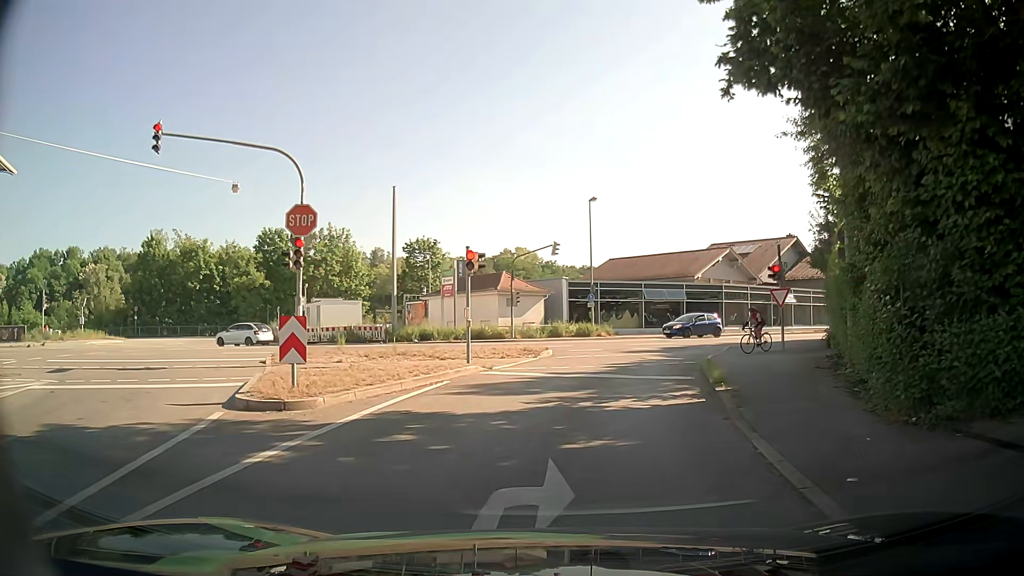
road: tertiary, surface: asphalt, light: Day
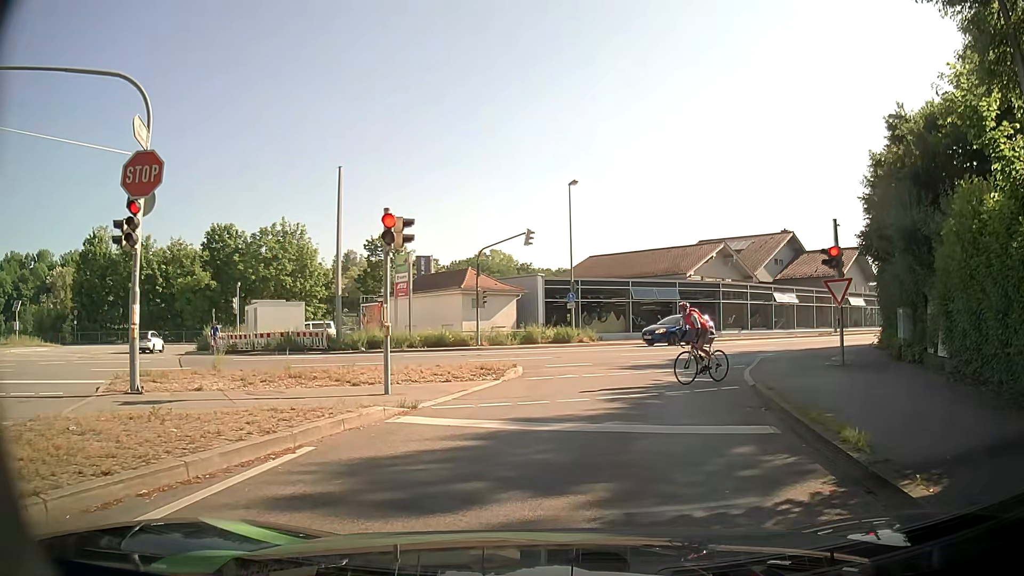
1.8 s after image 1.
(+0.1, +6.8) m; +2°
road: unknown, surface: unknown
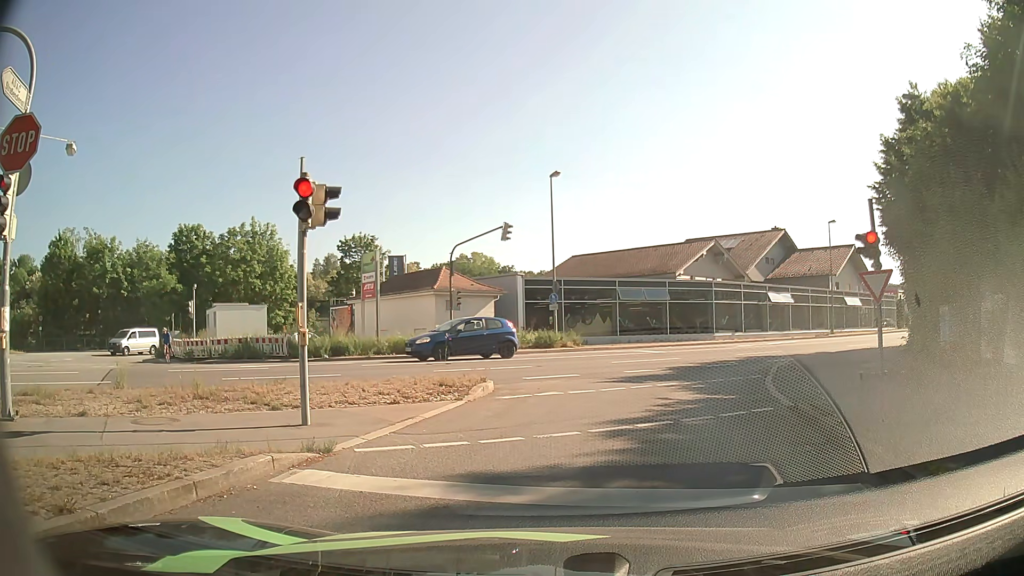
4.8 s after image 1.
(+0.1, +3.0) m; +2°
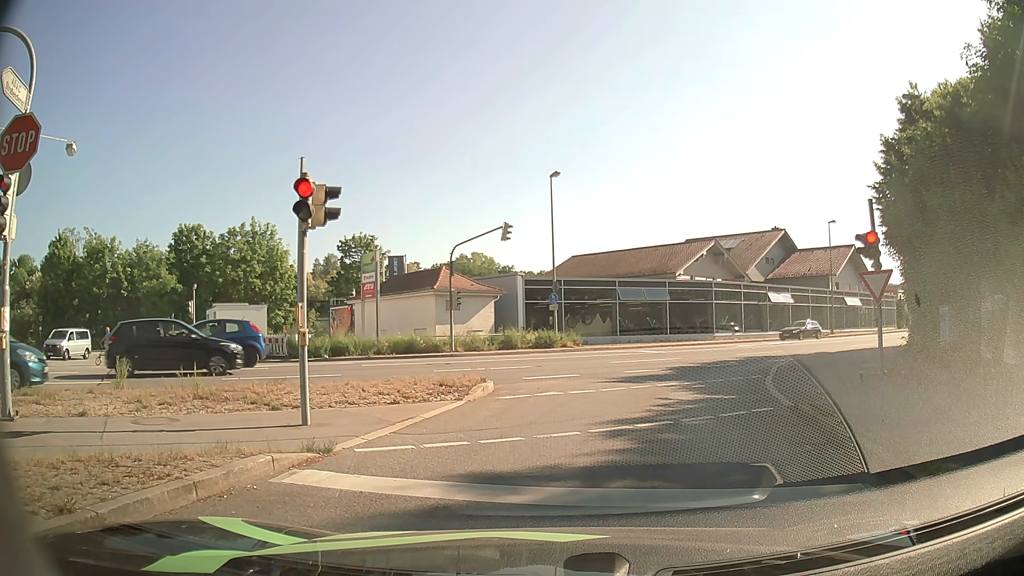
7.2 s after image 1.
(0.0, 0.0) m; 0°
(+1, +10) (+4, +20) (+9, +28) (+17, +34) (+25, +40) (+33, +46) (+41, +53) (+48, +59) (+55, +66) (+63, +73) m
